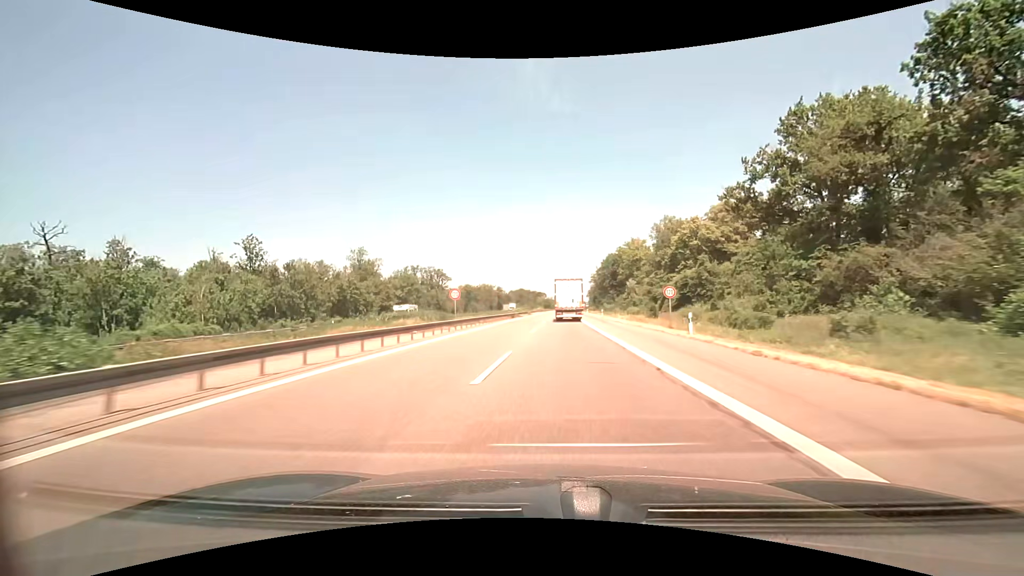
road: motorway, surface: asphalt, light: Day
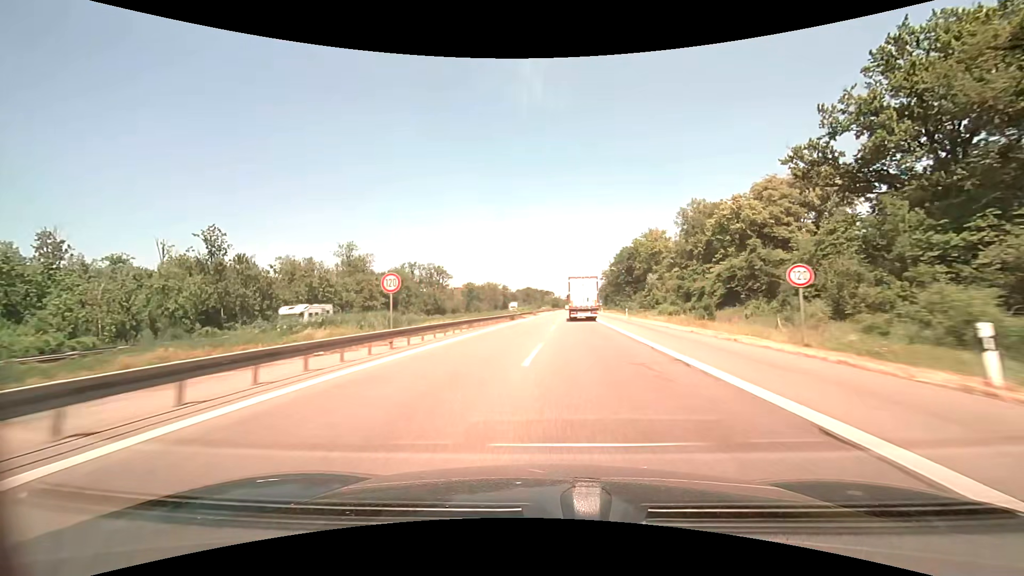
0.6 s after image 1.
(-0.1, +15.6) m; -1°
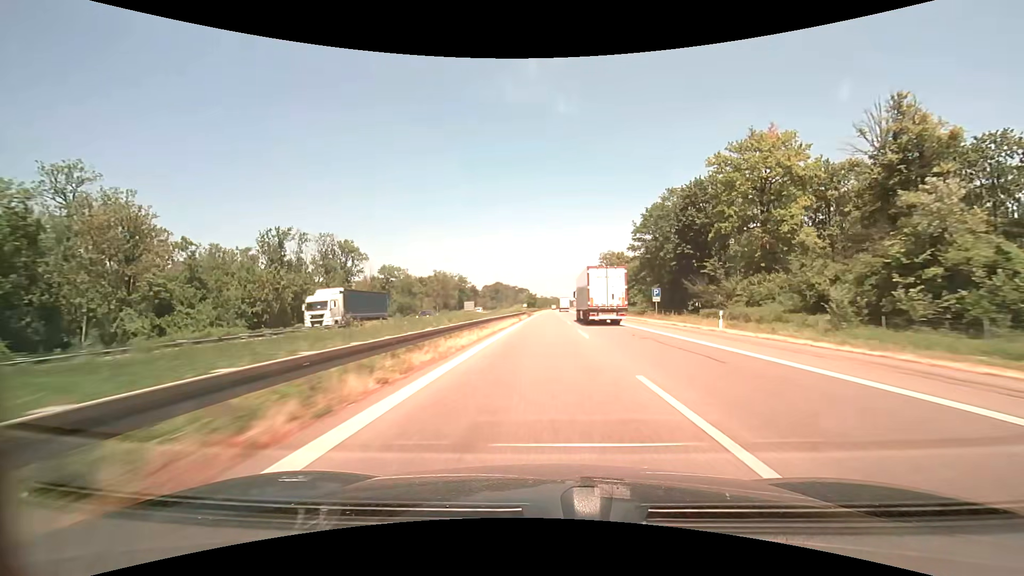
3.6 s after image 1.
(+0.8, +81.2) m; +3°
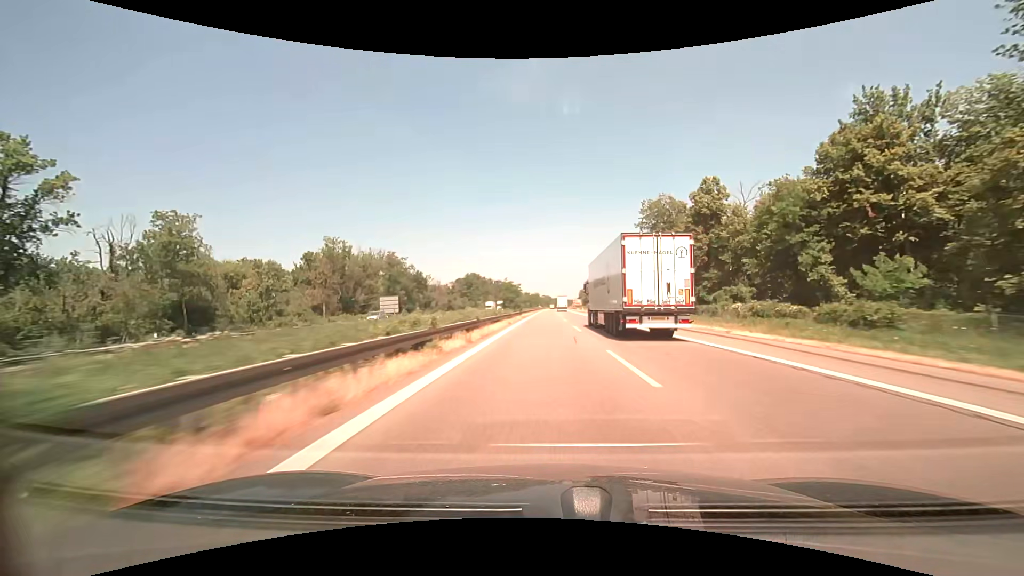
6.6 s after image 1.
(+0.6, +84.9) m; +1°
(0, +10) (0, +20) (0, +30) (0, +40) (0, +50) (+1, +60) (+1, +70) (+1, +80) (+1, +90) (+1, +100) m
